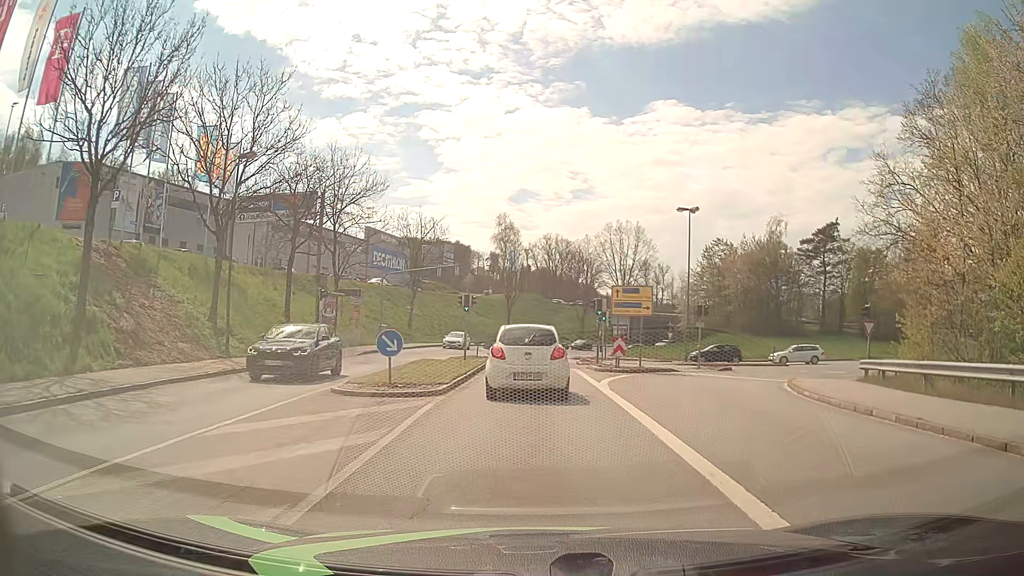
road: tertiary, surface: asphalt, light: Day
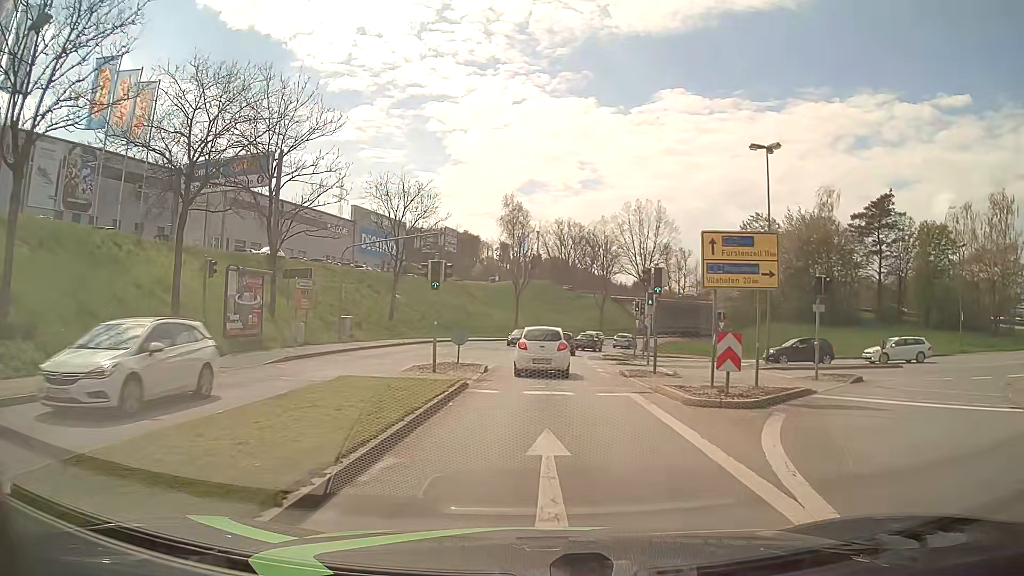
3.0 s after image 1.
(-0.4, +14.5) m; -2°
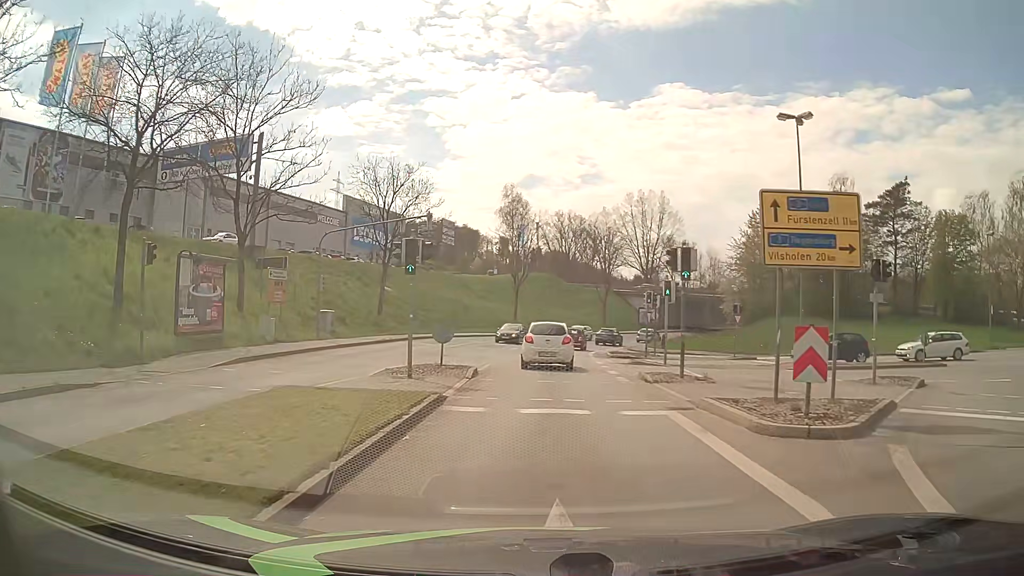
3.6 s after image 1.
(0.0, +4.1) m; 0°
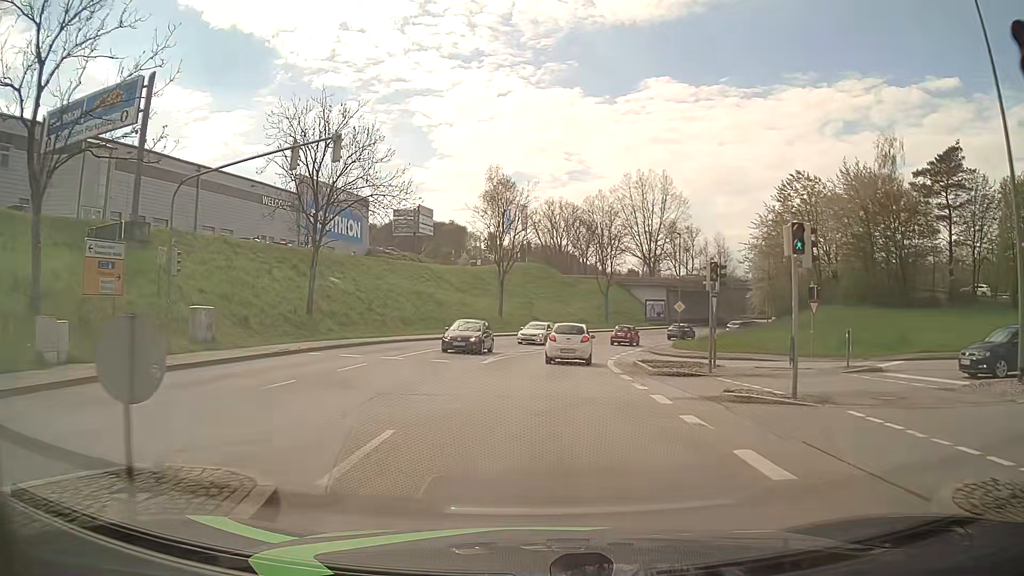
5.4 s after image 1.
(+0.1, +14.6) m; +1°
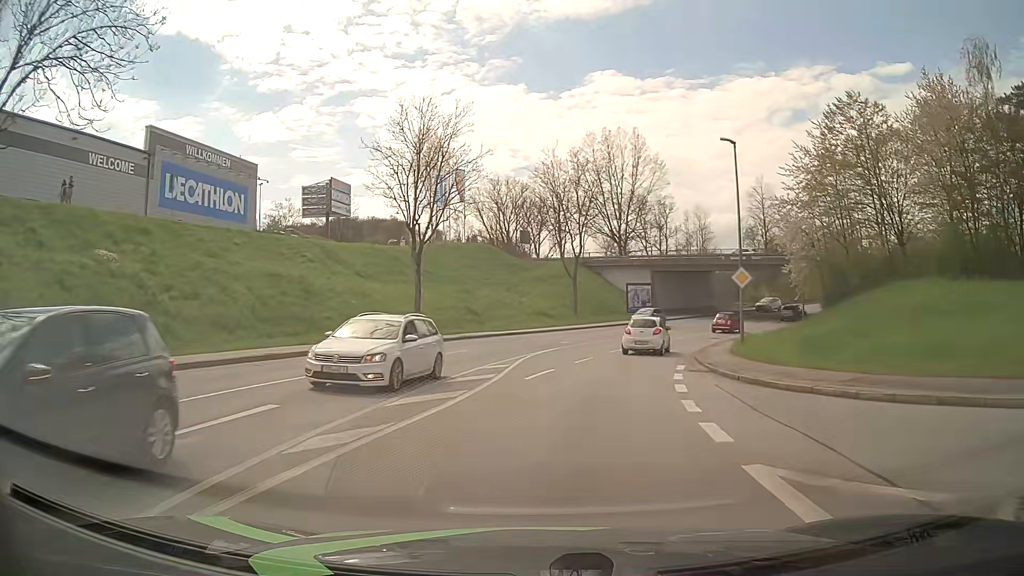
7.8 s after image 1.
(+0.5, +23.8) m; +4°
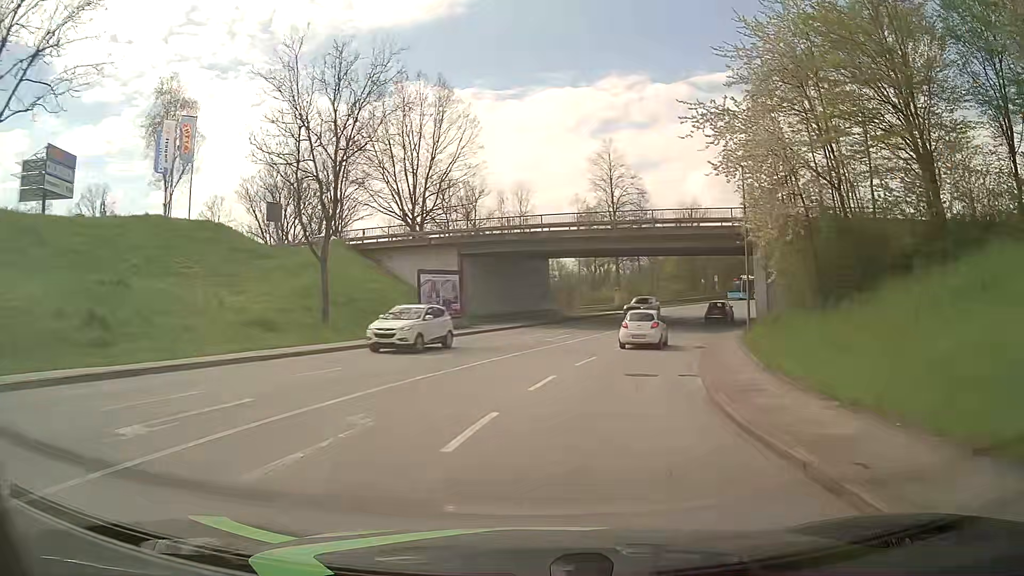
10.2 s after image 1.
(+3.6, +26.4) m; +17°
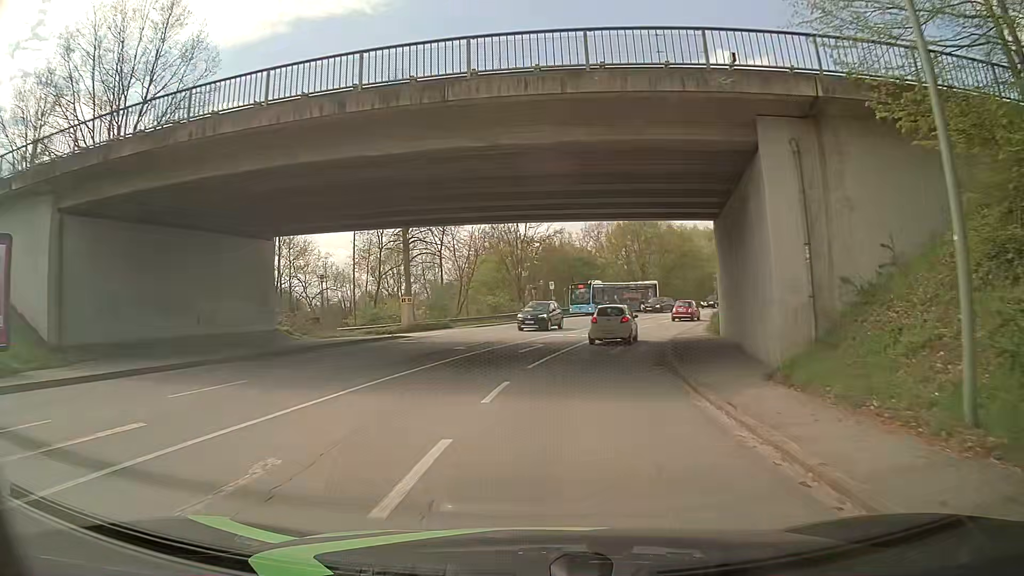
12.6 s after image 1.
(+3.9, +25.9) m; +16°
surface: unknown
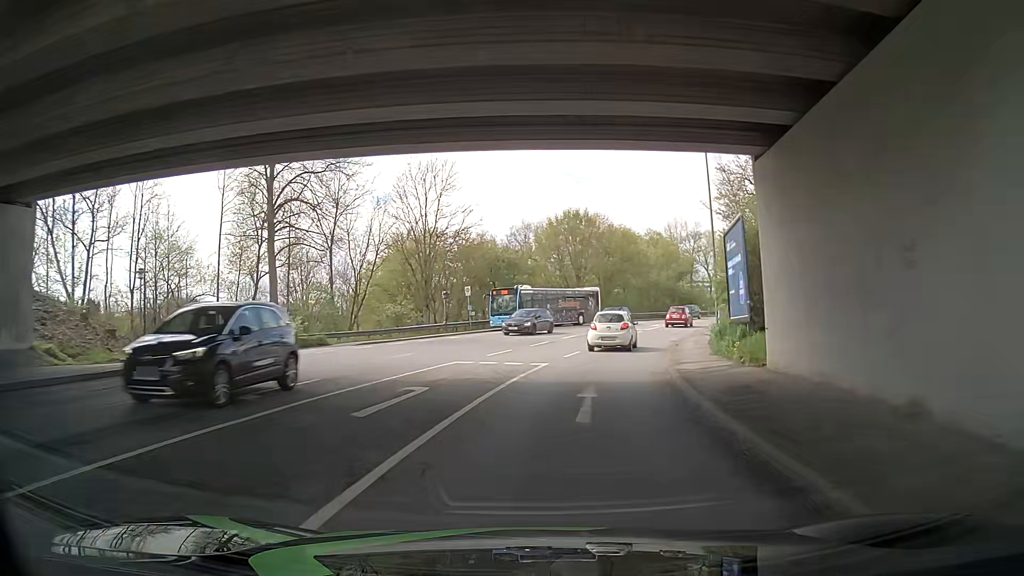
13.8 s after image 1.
(+0.7, +12.9) m; +7°
(0, +10) (+1, +20) (+3, +30) (+5, +39) (+9, +49) (+13, +58) (+18, +67) (+24, +75) (+30, +82) (+37, +90) m
